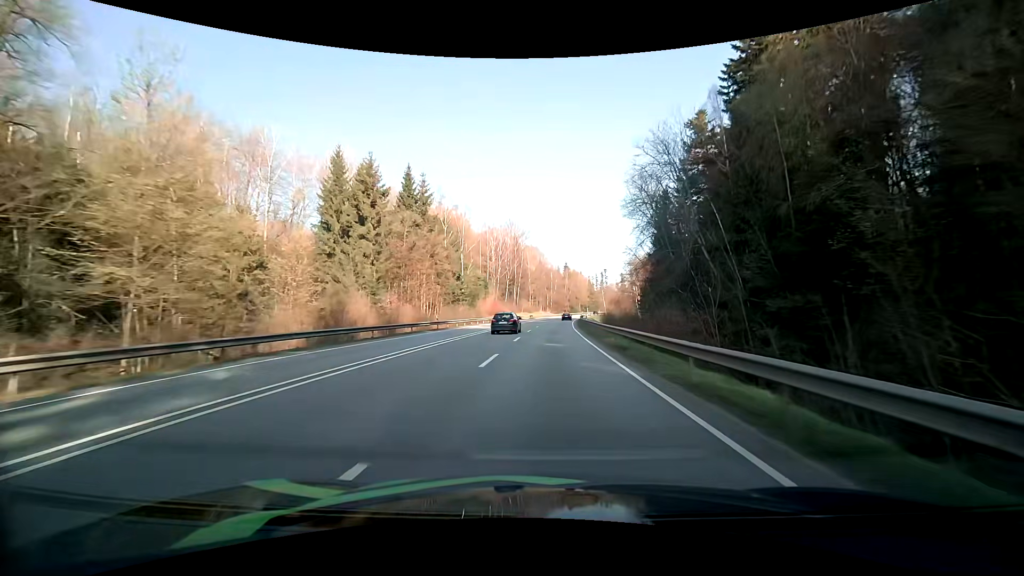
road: primary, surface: asphalt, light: Day
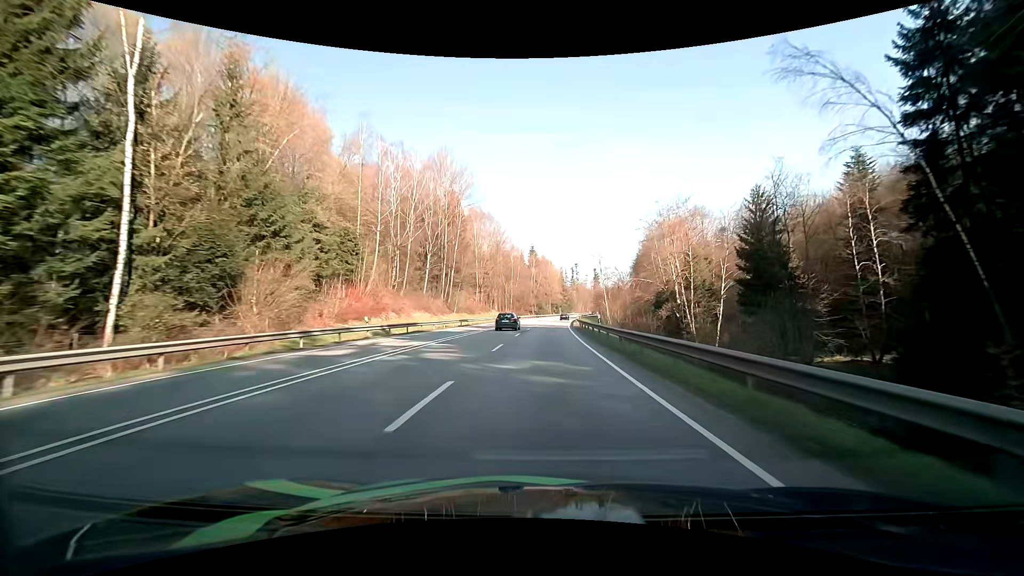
(+2.3, +67.8) m; +4°
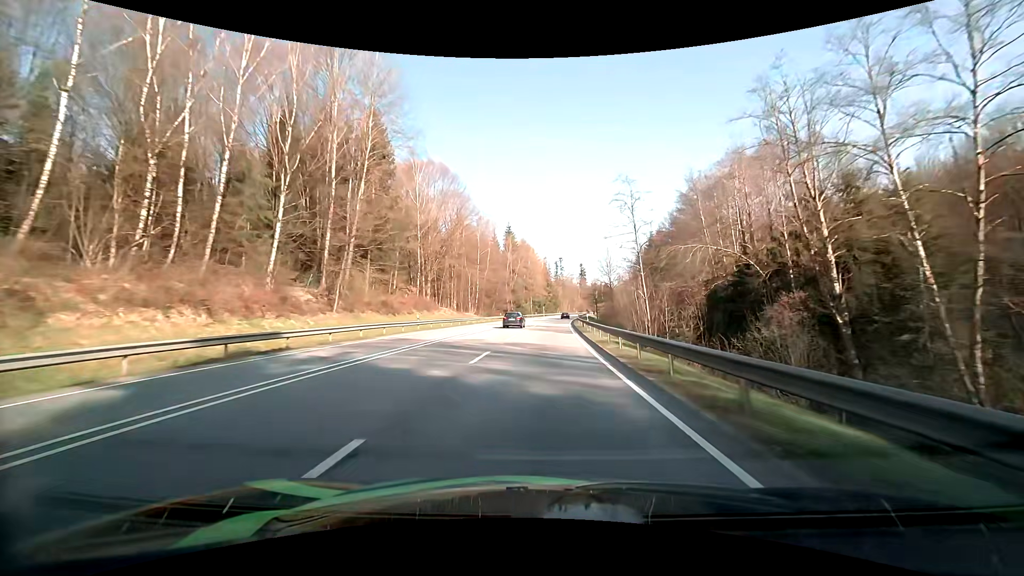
(+0.8, +41.0) m; +2°
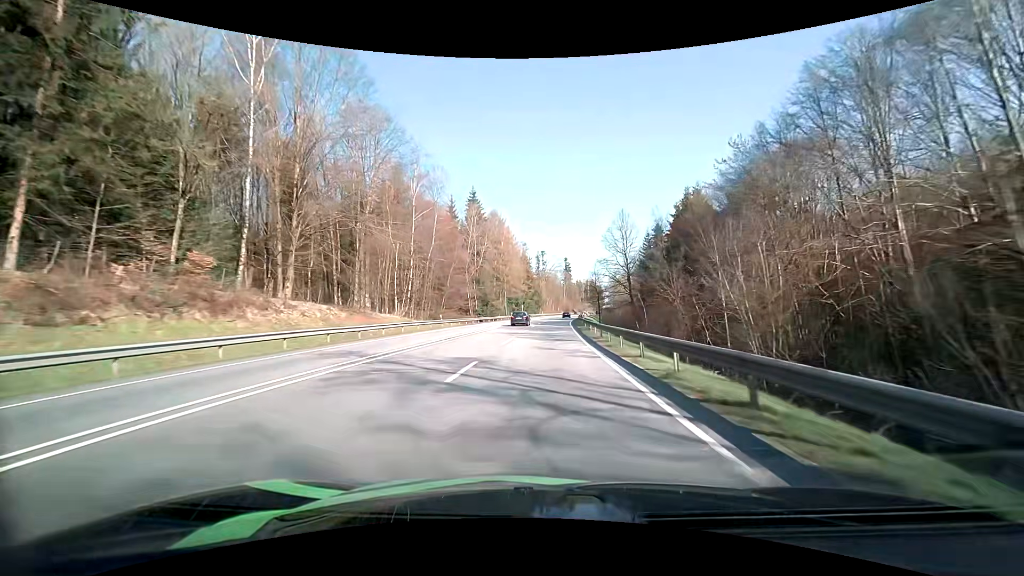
(+0.8, +40.1) m; +2°
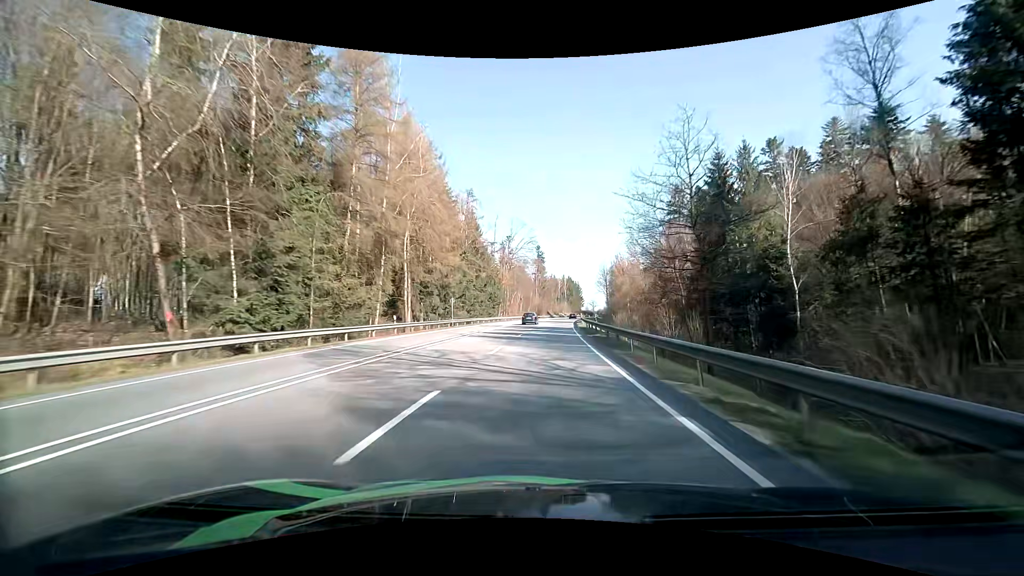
(+2.3, +66.0) m; +4°
